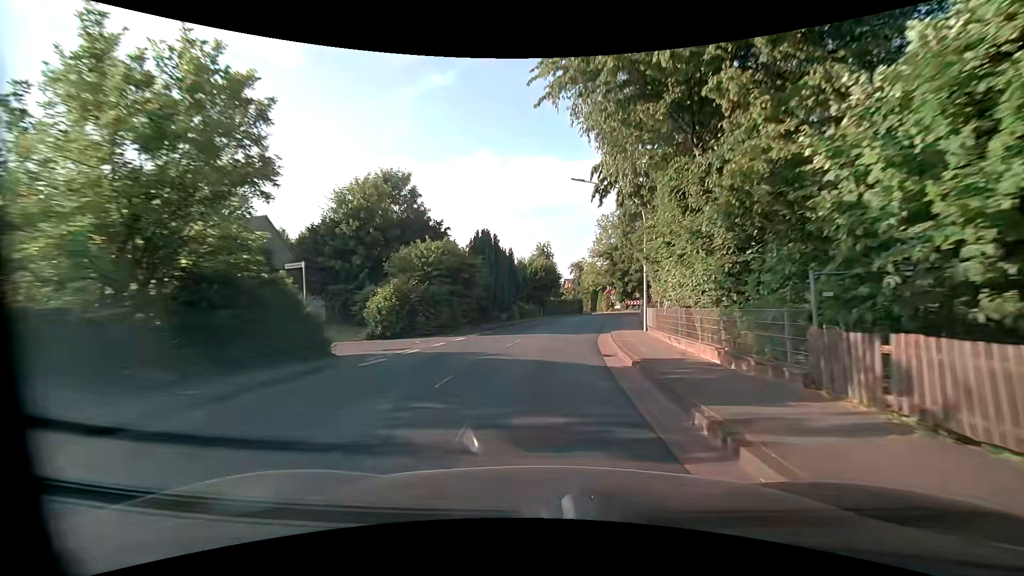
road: primary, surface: asphalt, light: Day
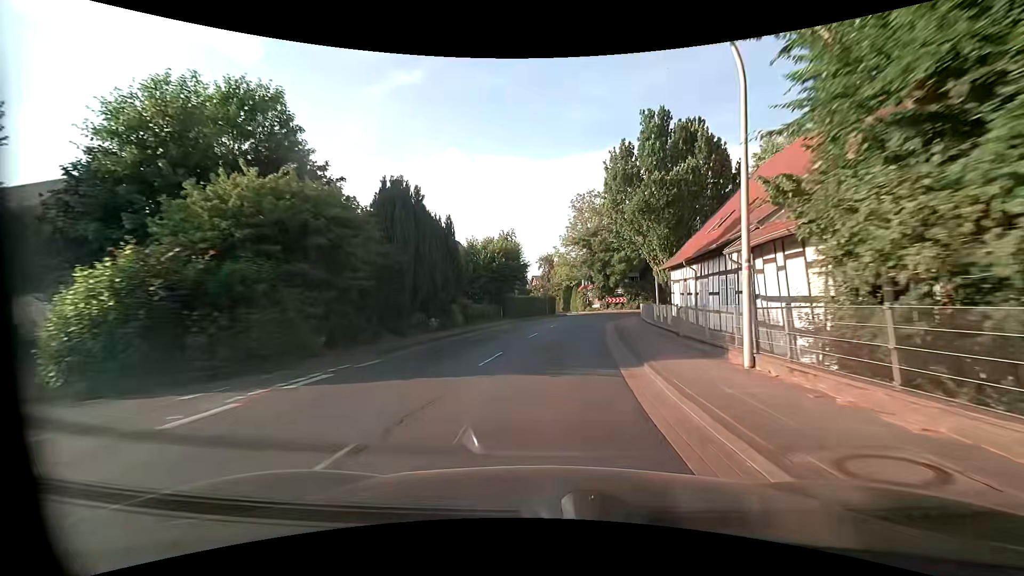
(+0.3, +15.2) m; +3°
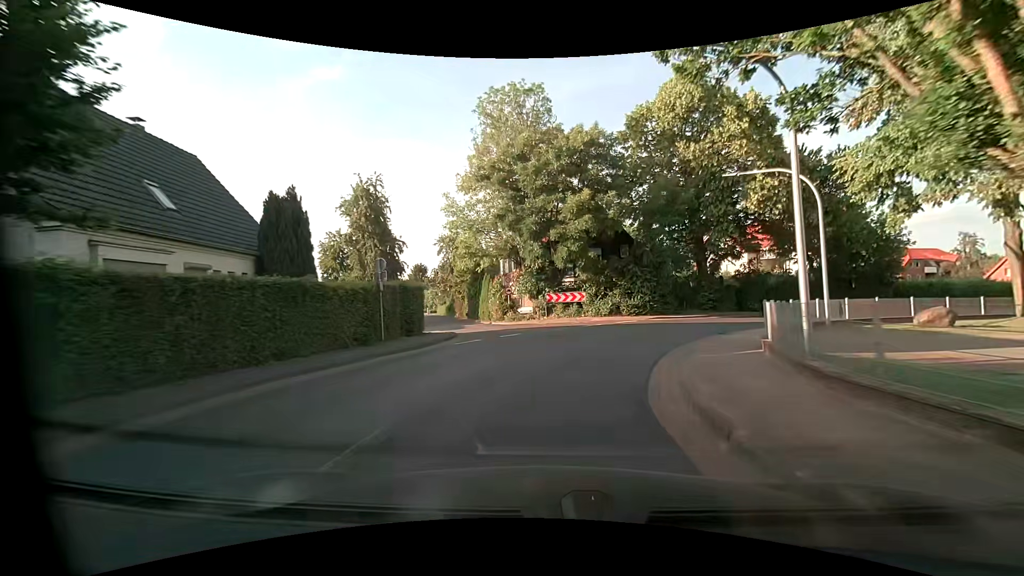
(+2.9, +33.9) m; +9°
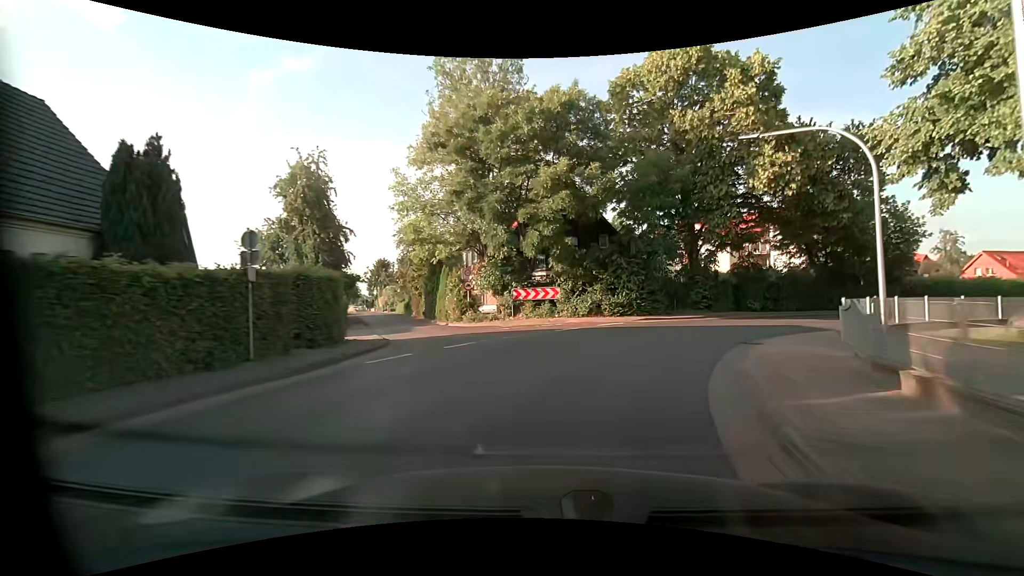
(+0.1, +5.5) m; +3°
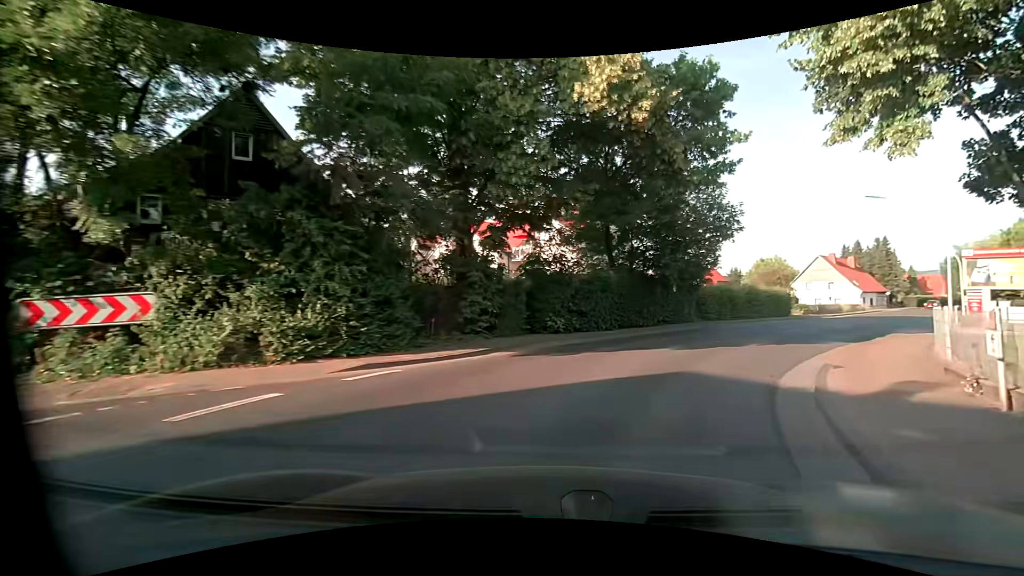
(+2.9, +14.1) m; +26°
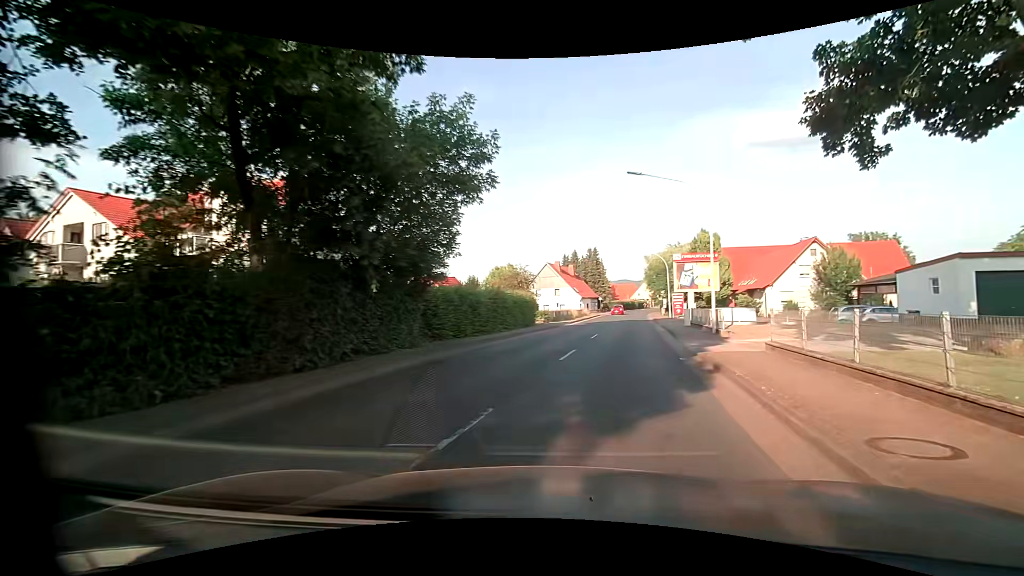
(+3.2, +12.0) m; +28°
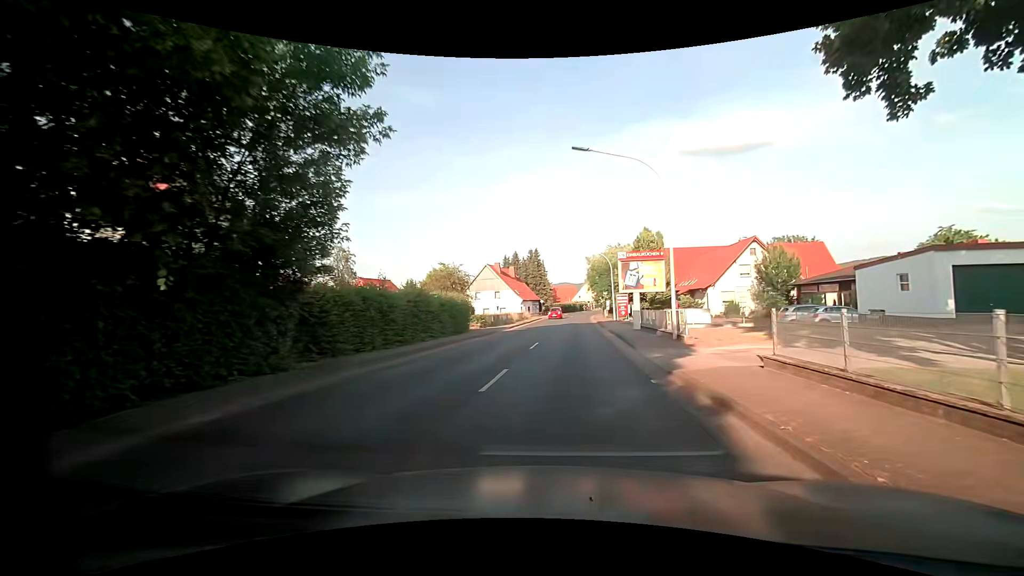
(+0.3, +4.4) m; +6°
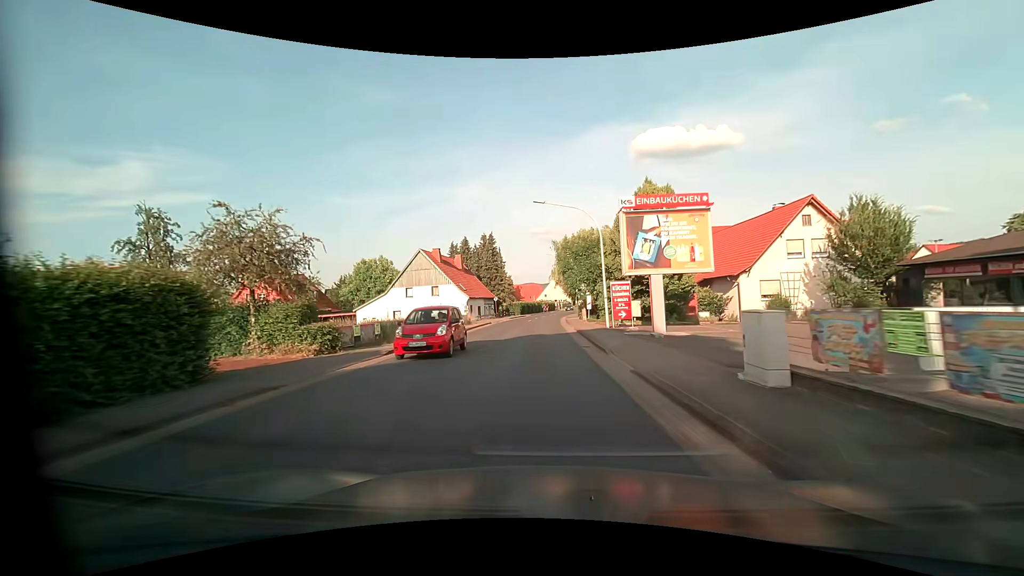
(+2.0, +22.3) m; +6°
(0, +10) (0, +20) (0, +30) (0, +40) (0, +50) (0, +60) (+1, +70) (+2, +80) (+3, +90) (+5, +100) m
